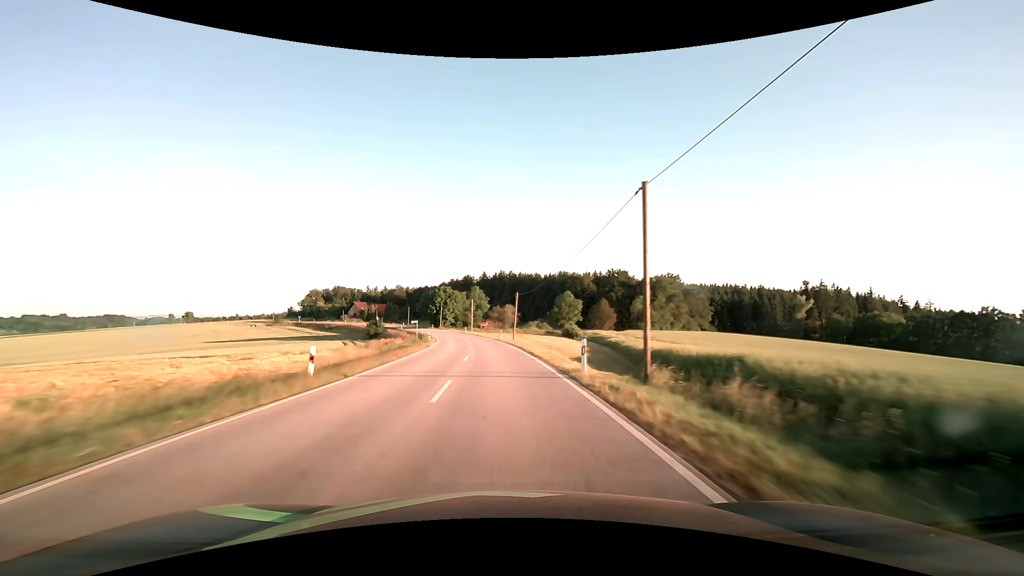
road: secondary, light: Day
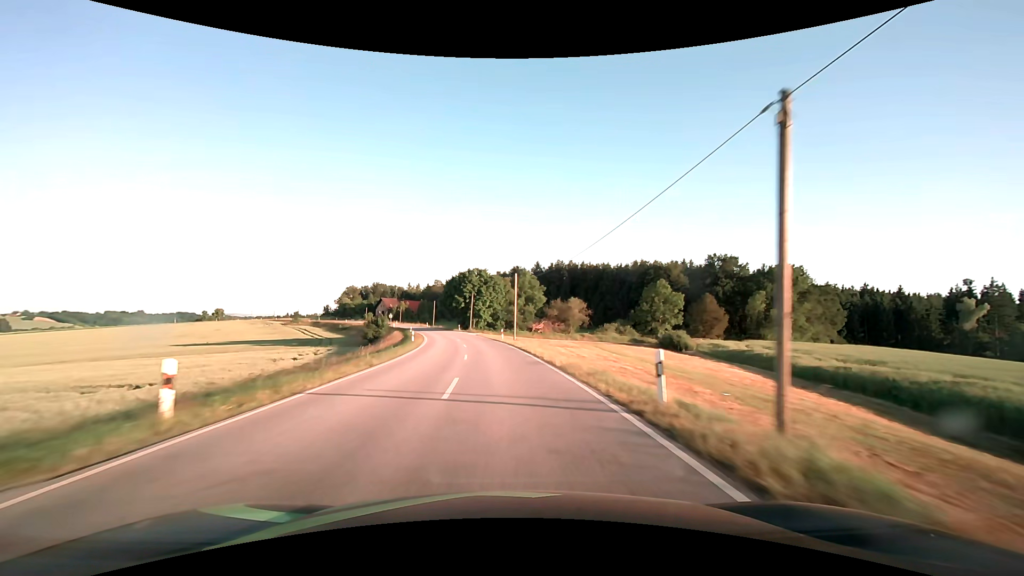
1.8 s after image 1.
(-2.5, +47.5) m; -6°
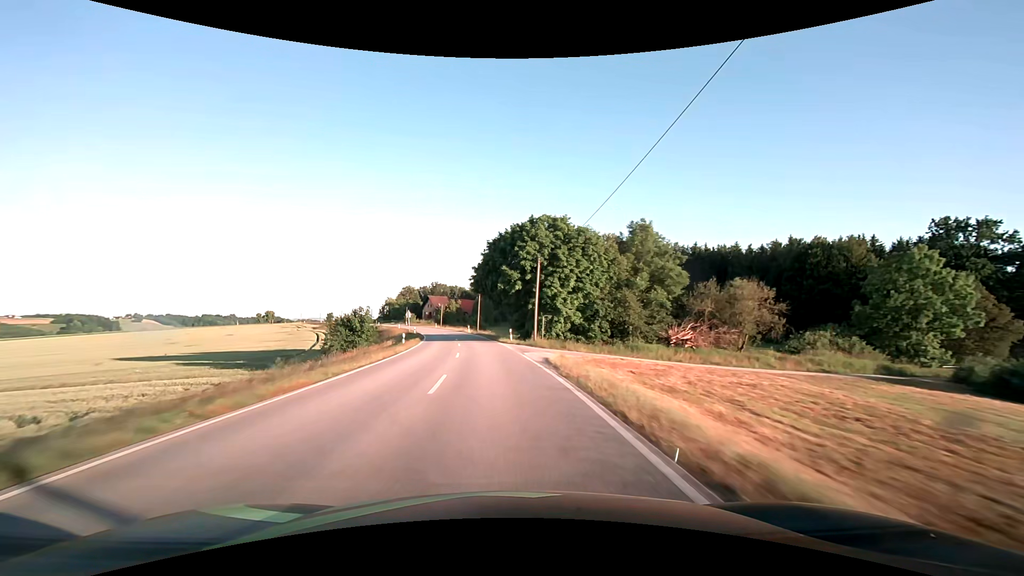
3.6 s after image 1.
(-3.0, +47.3) m; -8°
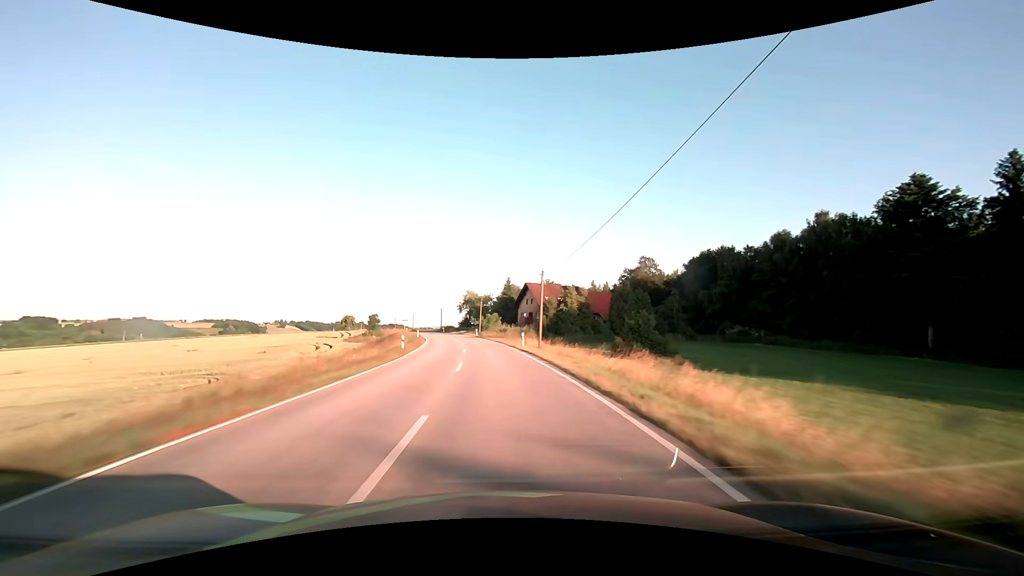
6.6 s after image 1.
(-9.4, +77.9) m; -13°
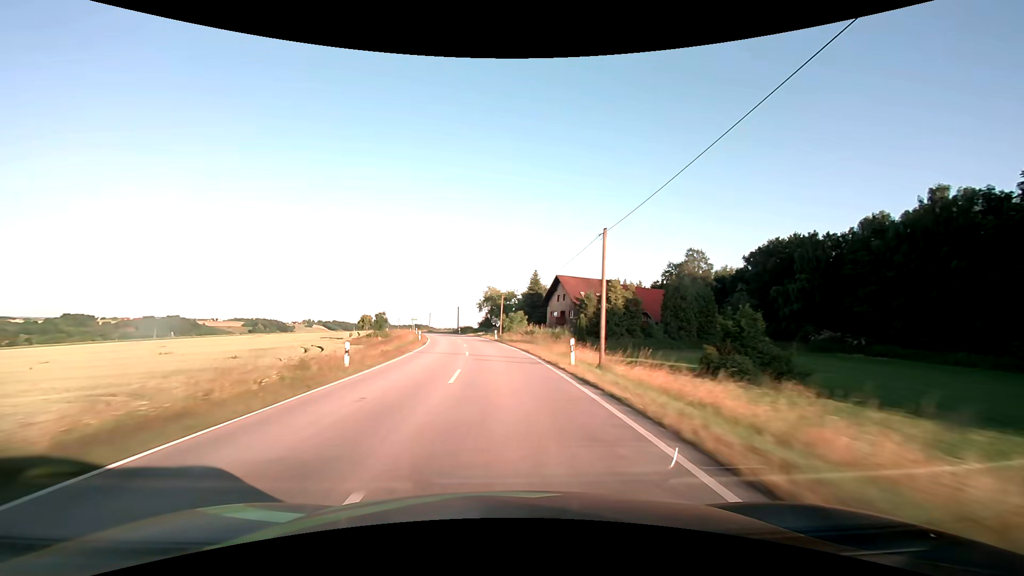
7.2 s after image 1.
(-0.4, +15.7) m; -3°
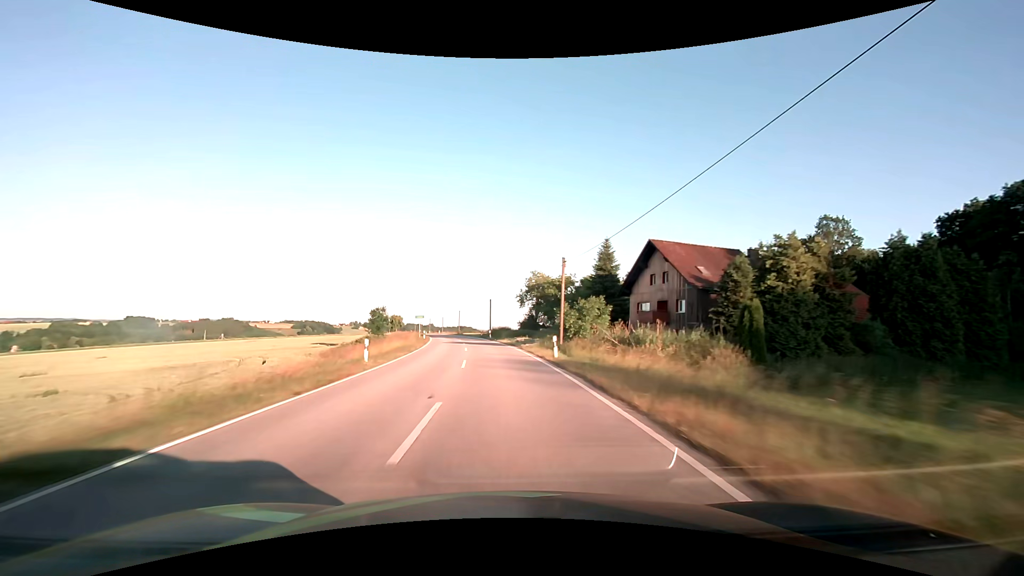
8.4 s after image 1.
(-1.4, +31.4) m; -5°
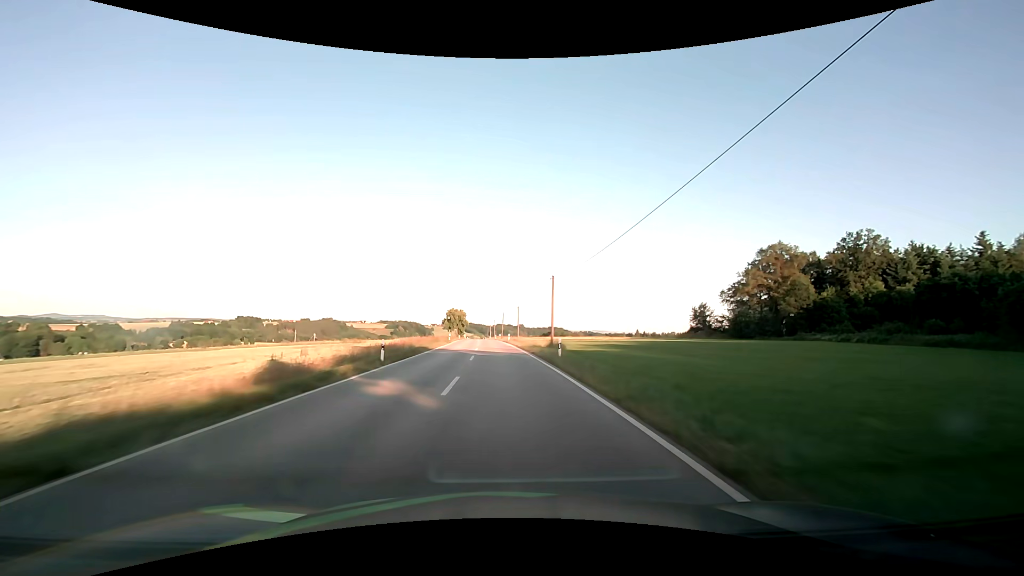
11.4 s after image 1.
(-7.7, +78.3) m; -10°
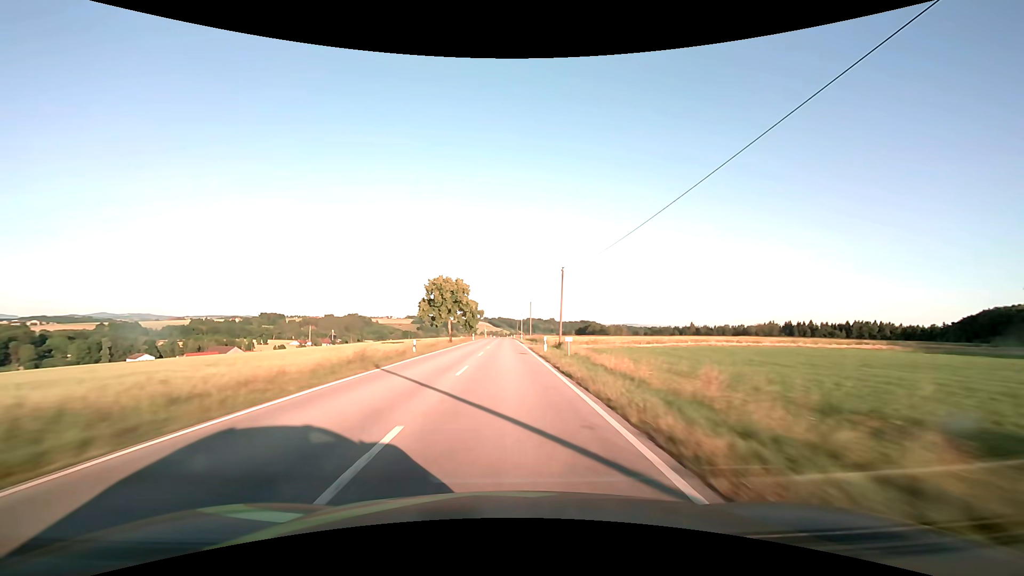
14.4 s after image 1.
(-3.2, +79.3) m; -4°
(0, +10) (0, +20) (0, +30) (0, +40) (0, +50) (0, +60) (0, +70) (0, +80) (0, +90) (0, +100) m
